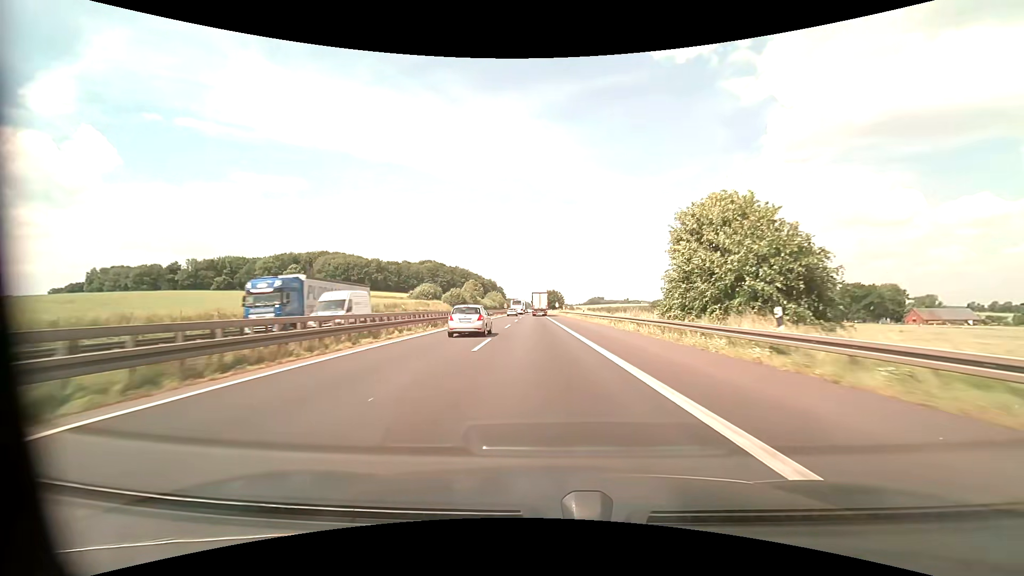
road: motorway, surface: asphalt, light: Day
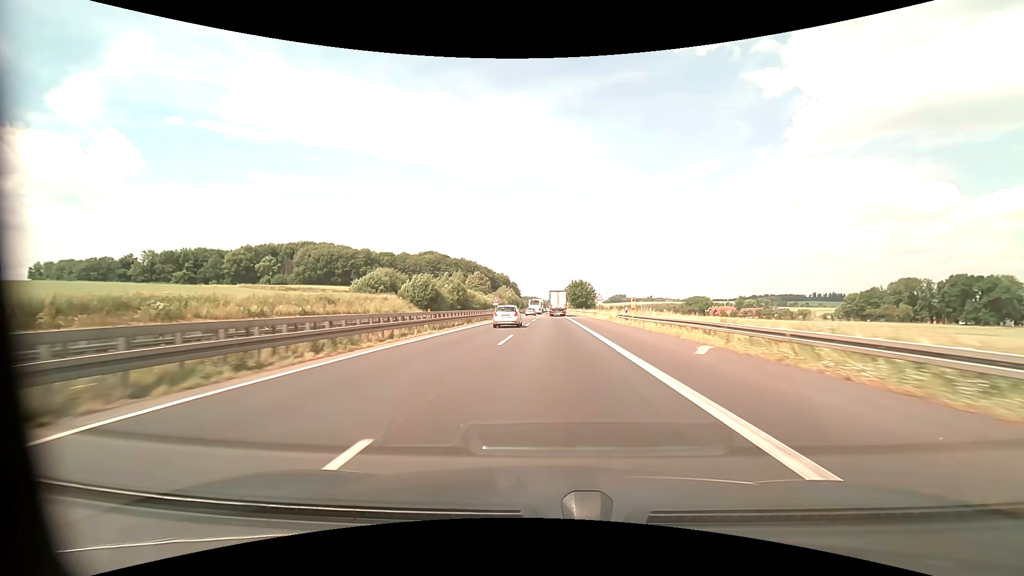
(-1.6, +70.5) m; -2°
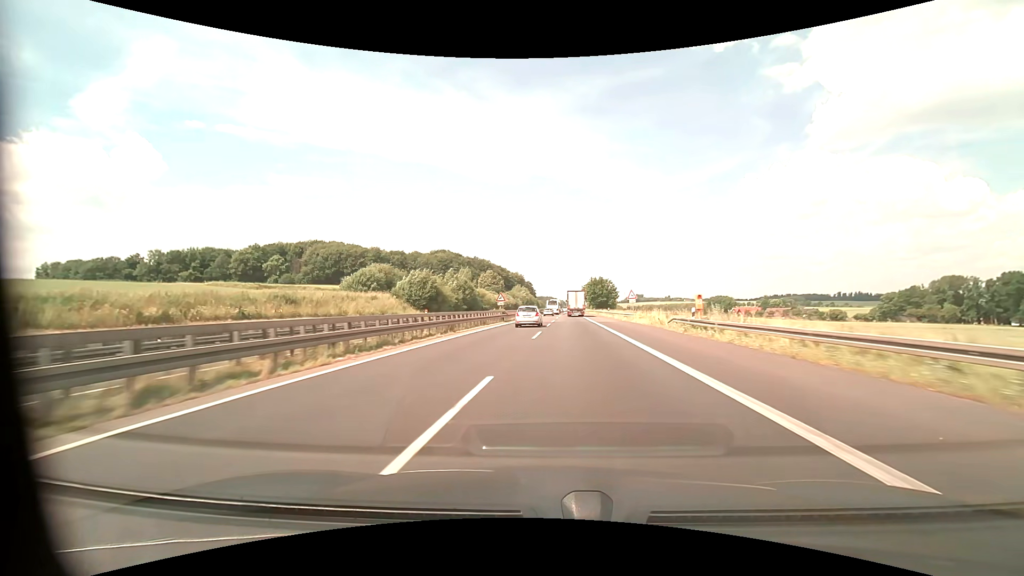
(-0.2, +14.2) m; -2°
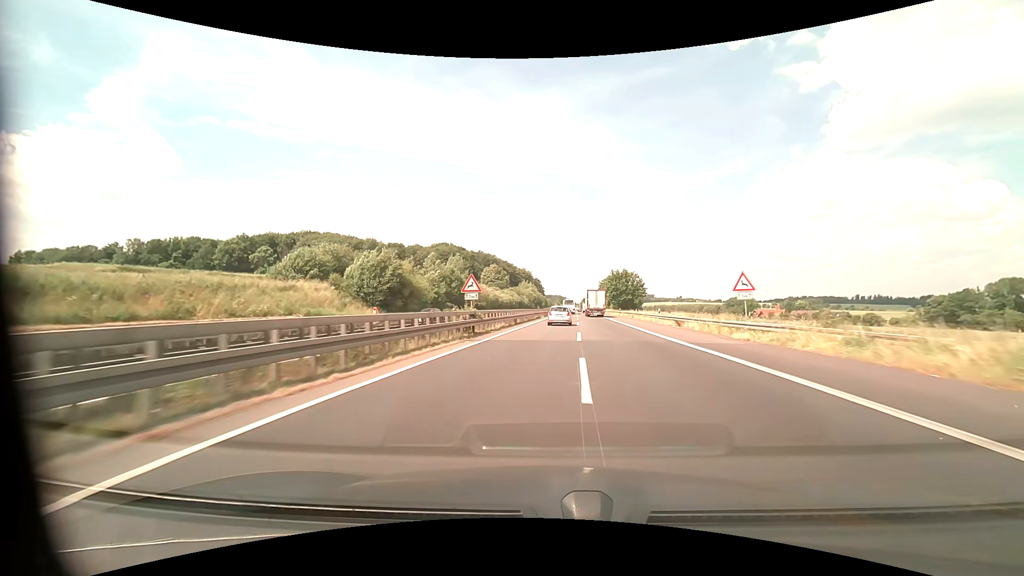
(-0.6, +28.4) m; -2°
